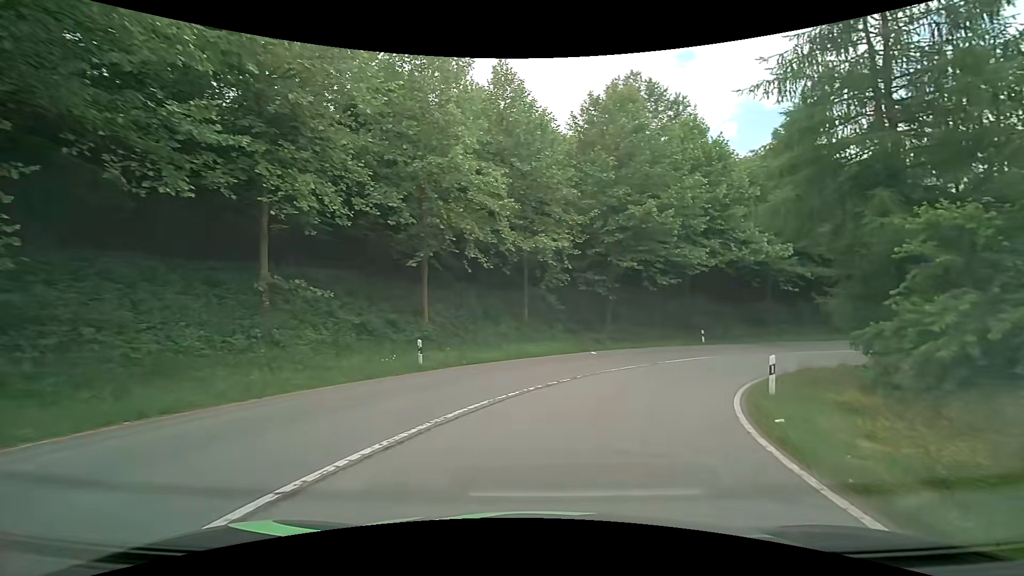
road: primary_link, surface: asphalt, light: Day
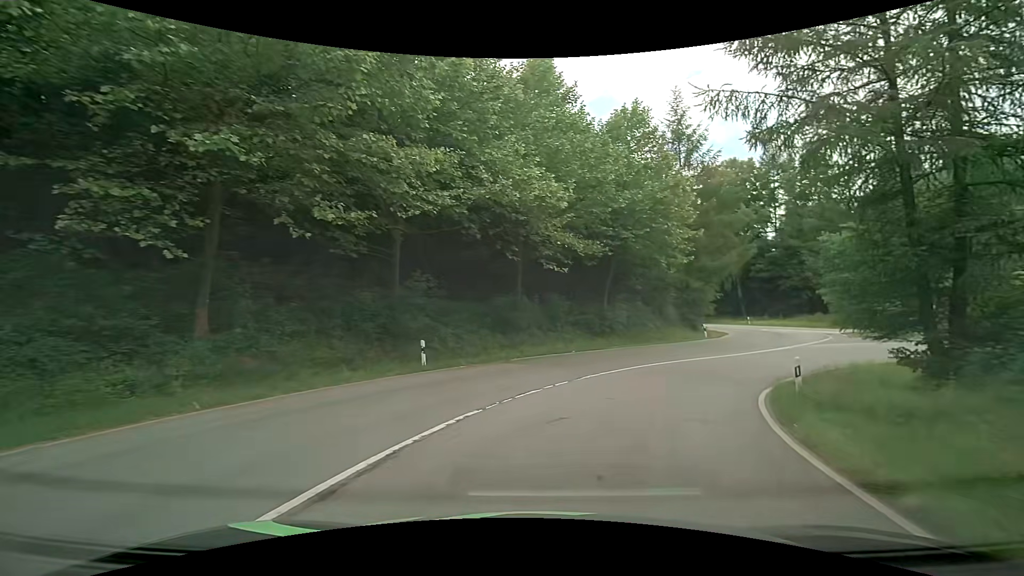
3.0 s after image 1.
(+5.4, +20.2) m; +31°
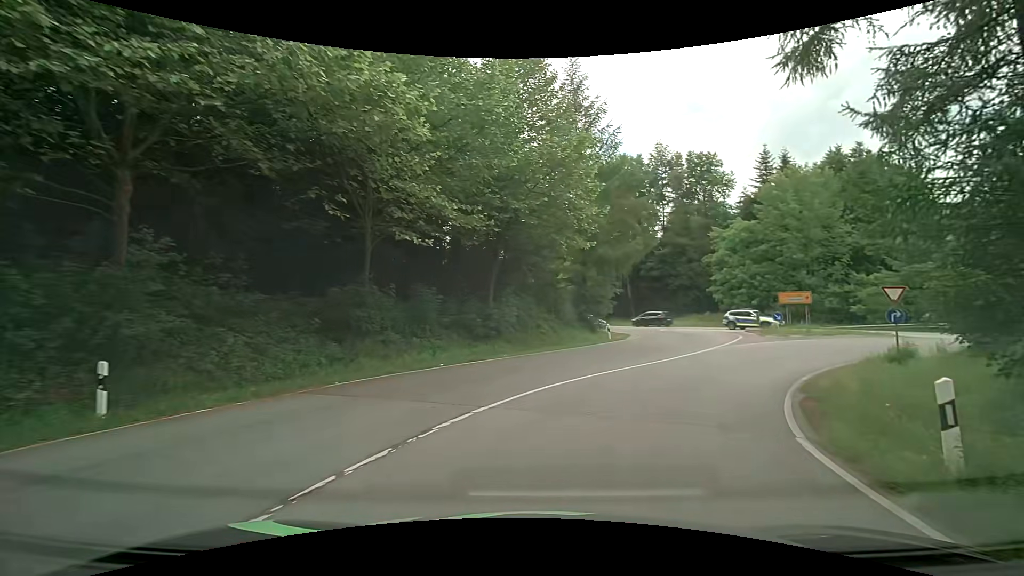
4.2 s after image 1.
(+0.9, +8.2) m; +12°
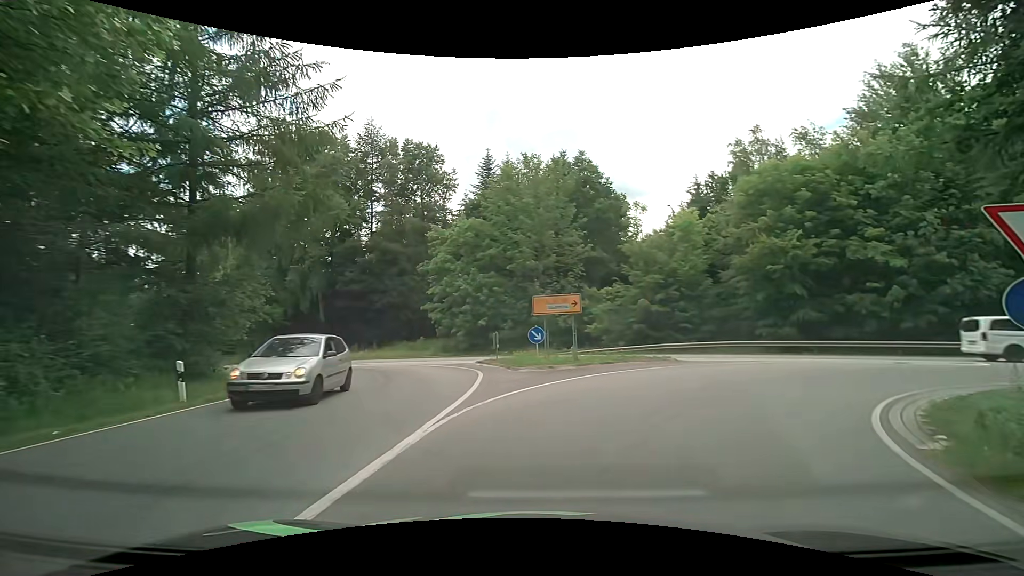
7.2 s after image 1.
(+4.6, +16.5) m; +34°
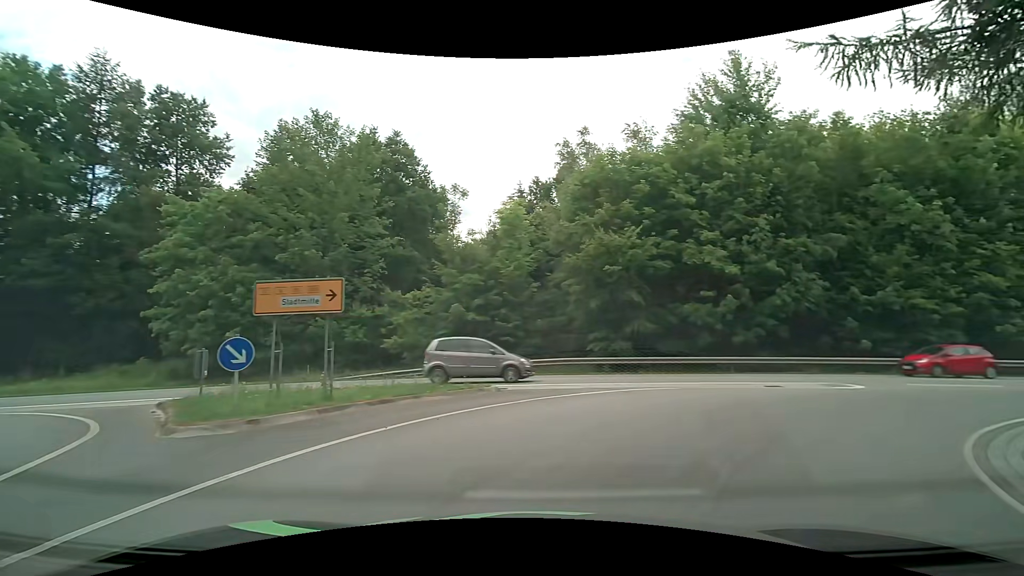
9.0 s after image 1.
(+1.2, +8.3) m; +19°
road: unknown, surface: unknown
(+3, +9) (+11, +15) (+21, +17) (+31, +18) (+41, +19) (+51, +20) (+60, +21) (+70, +23) (+80, +24) (+90, +26) m
